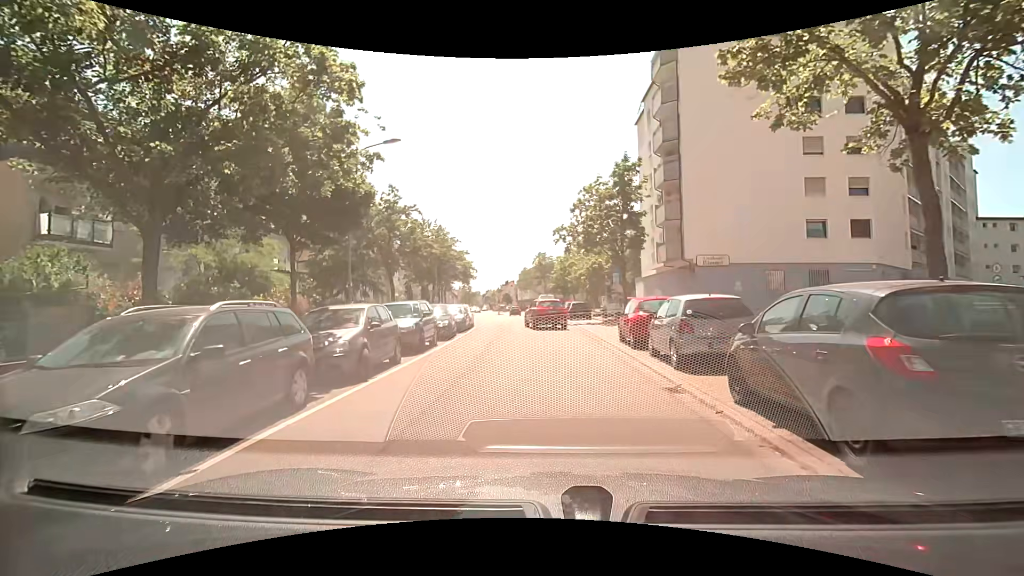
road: residential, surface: asphalt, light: Day
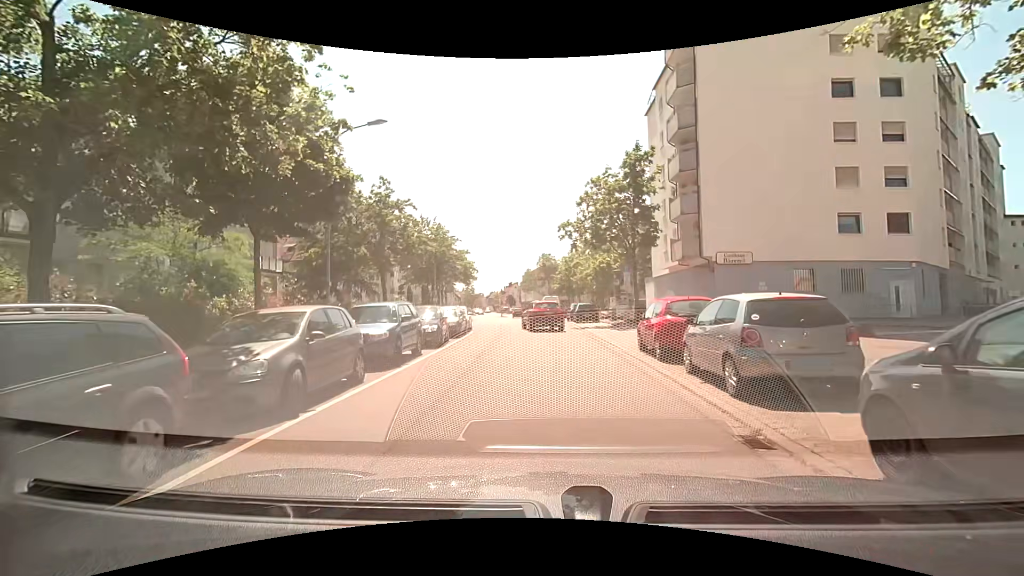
(0.0, +2.8) m; -1°
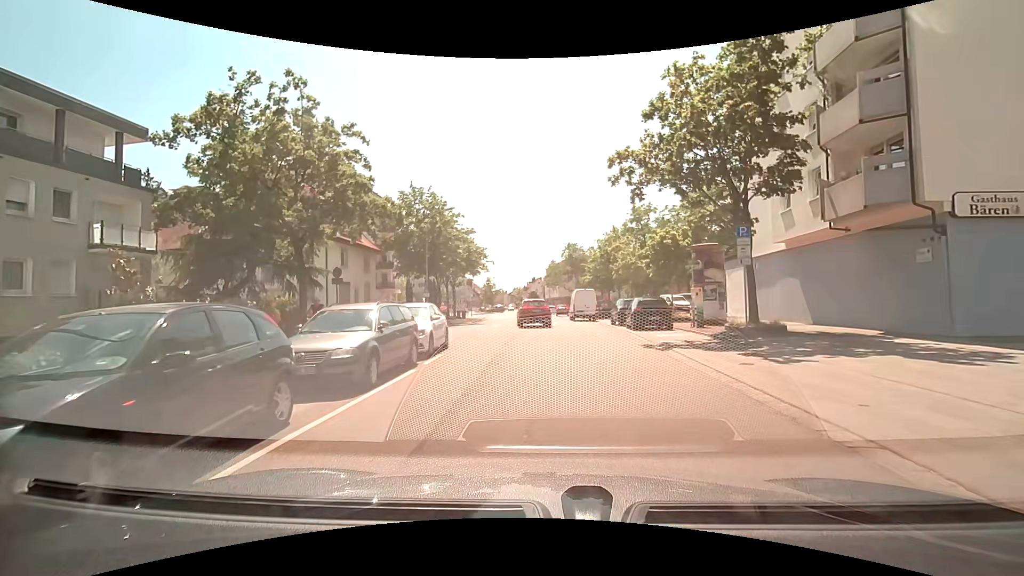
(-0.4, +14.4) m; -3°
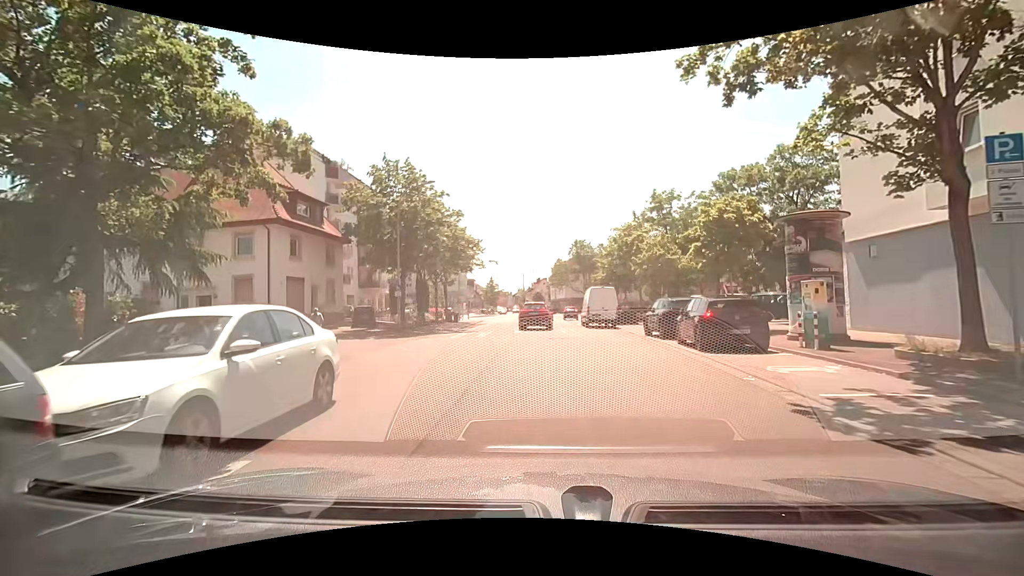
(0.0, +9.1) m; 0°
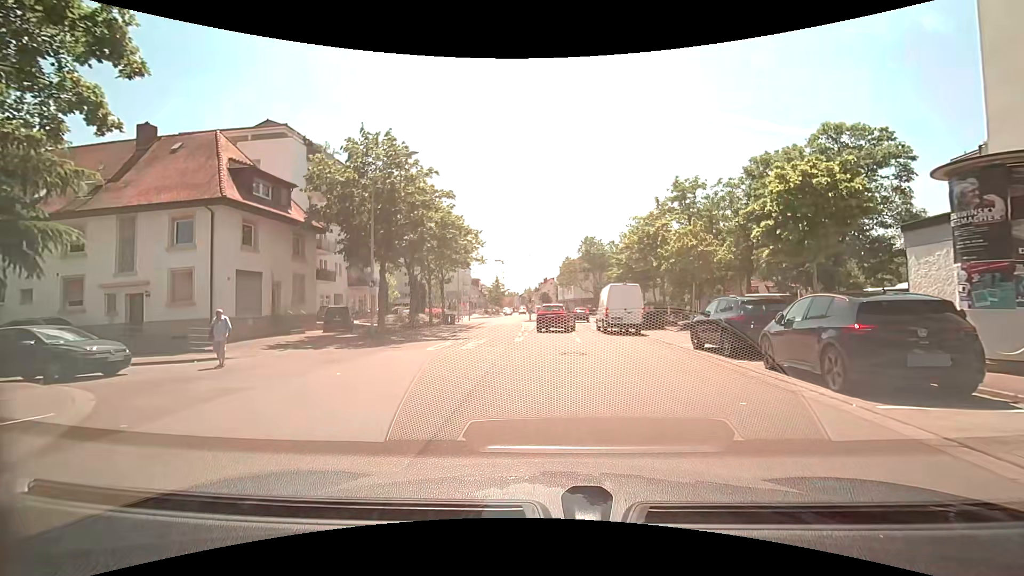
(-0.1, +6.0) m; -2°
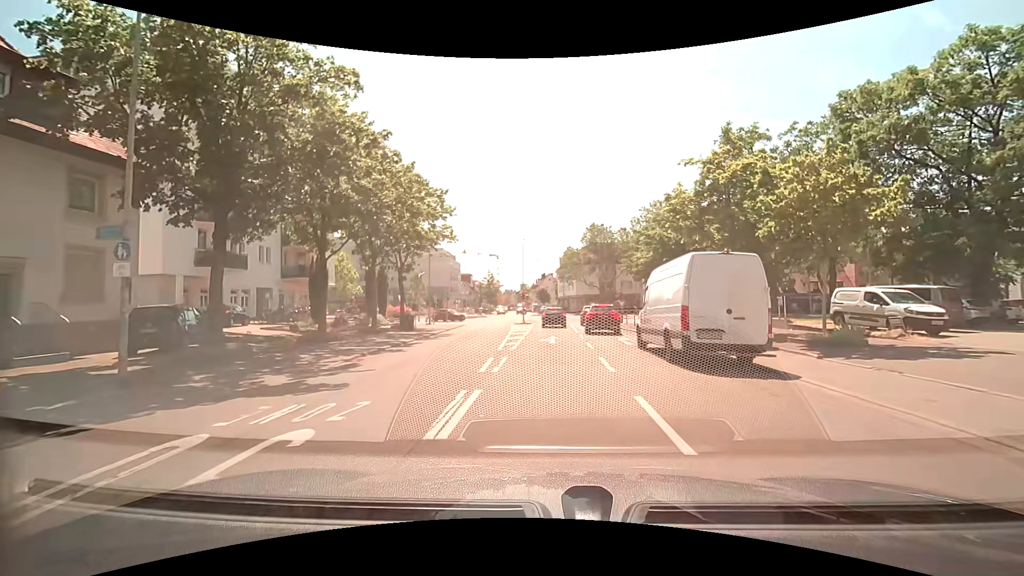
(+0.2, +14.6) m; +1°
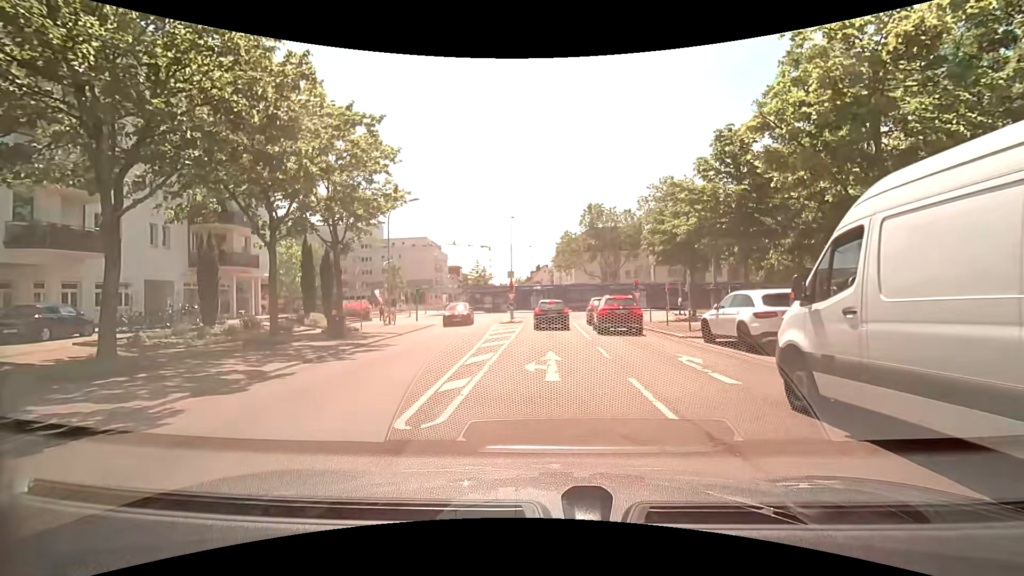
(+0.1, +10.9) m; +1°
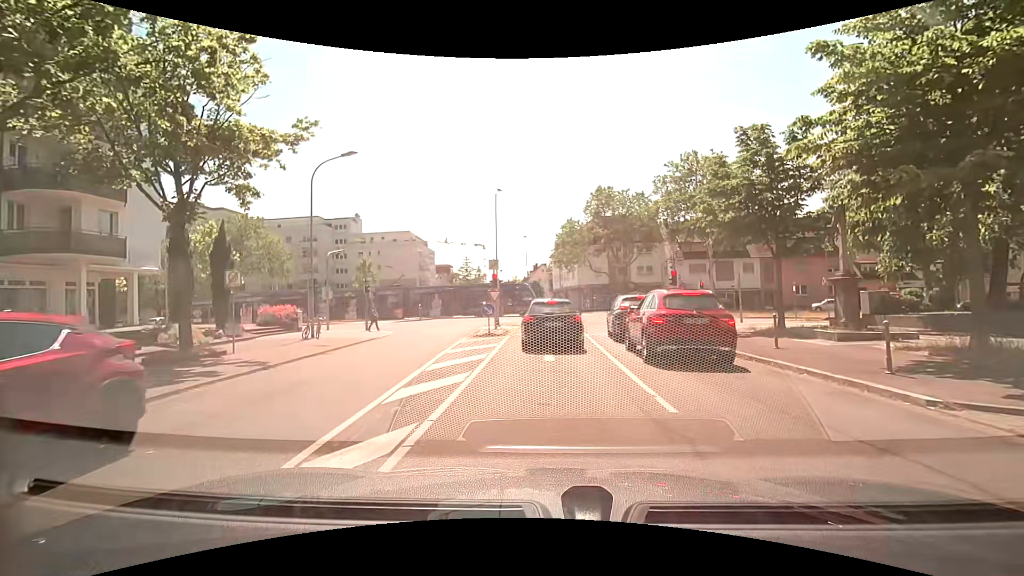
(0.0, +11.8) m; 0°
